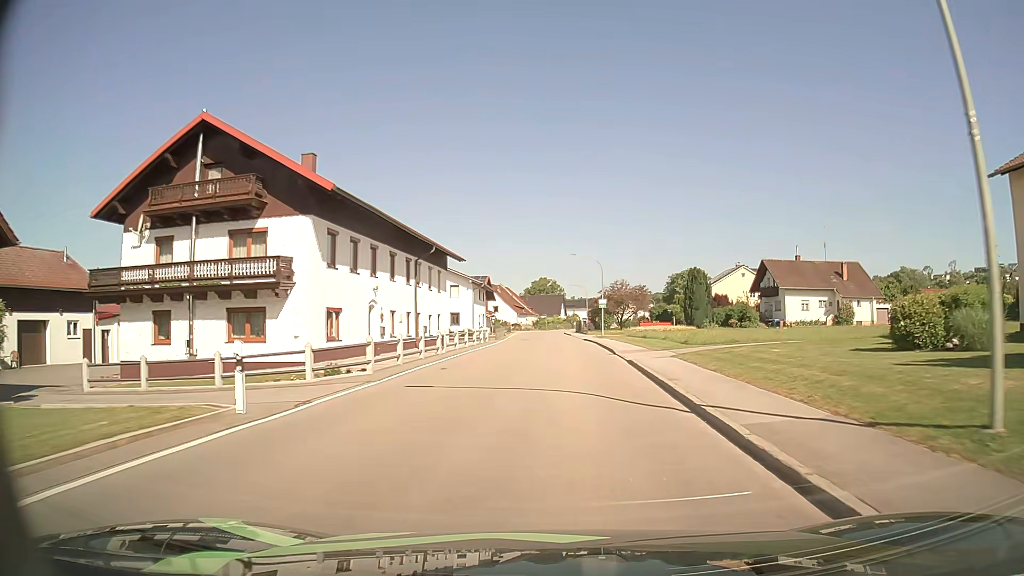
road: secondary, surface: asphalt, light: Day
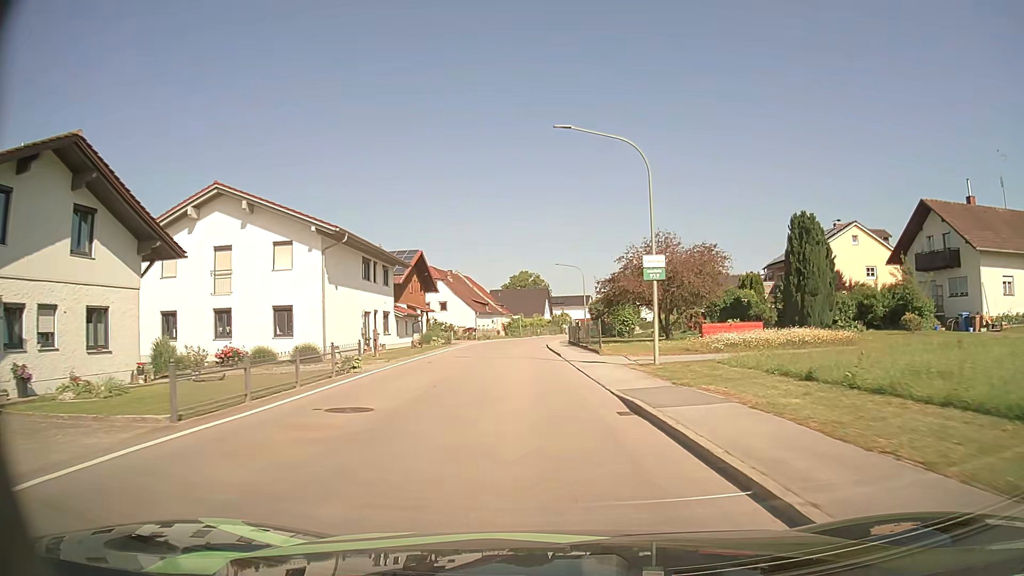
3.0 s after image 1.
(+1.4, +40.7) m; +1°
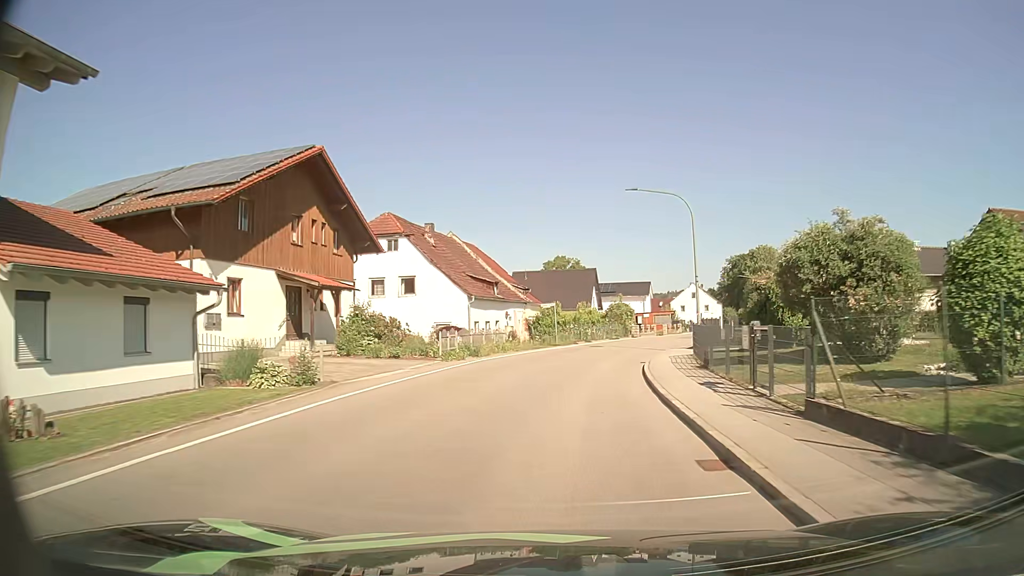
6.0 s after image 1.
(-1.4, +36.1) m; -3°
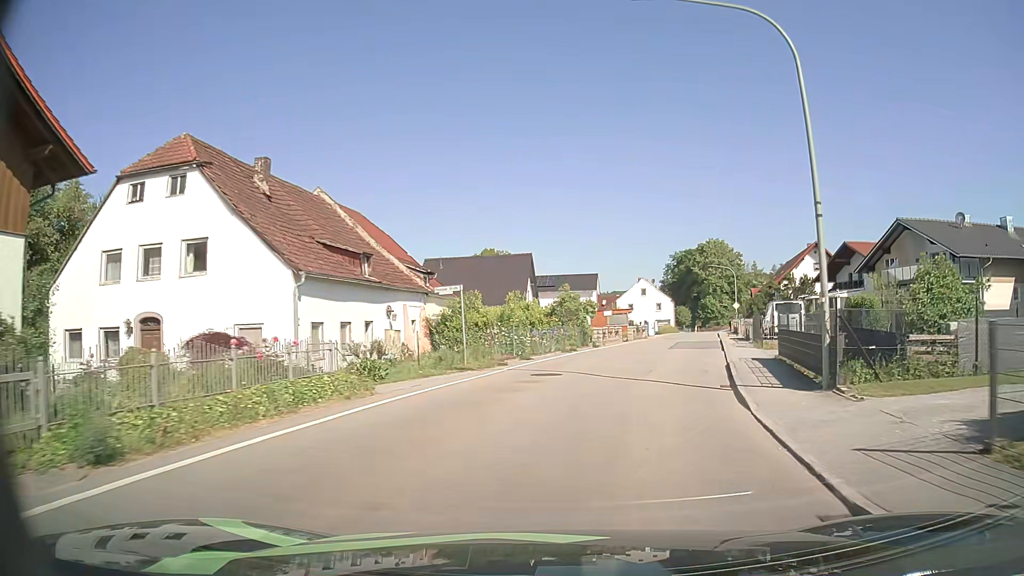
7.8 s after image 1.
(+0.7, +19.2) m; +6°
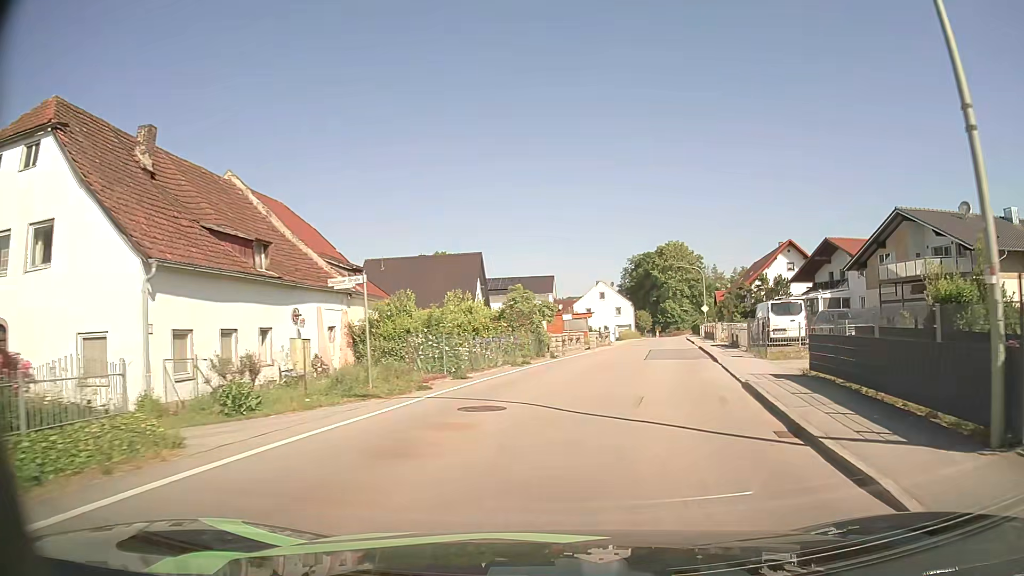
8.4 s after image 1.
(+0.2, +6.0) m; +4°
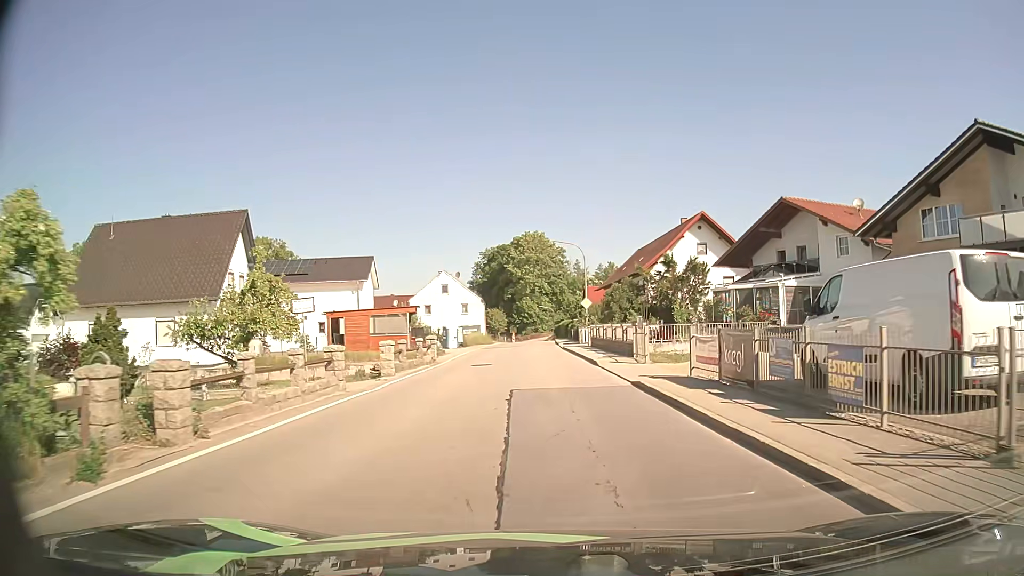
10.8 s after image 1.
(+2.8, +21.7) m; +13°
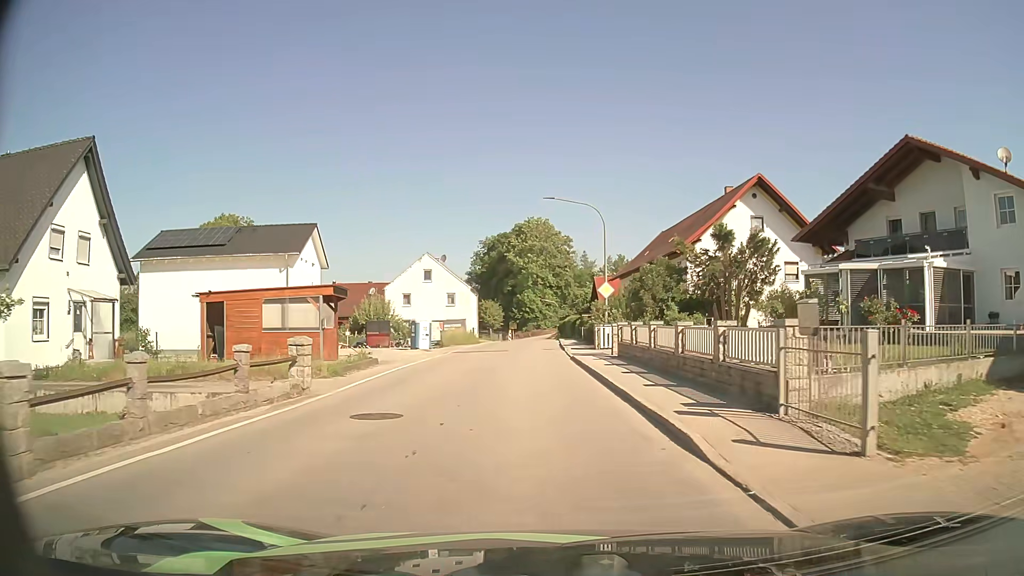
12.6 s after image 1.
(0.0, +15.1) m; -2°
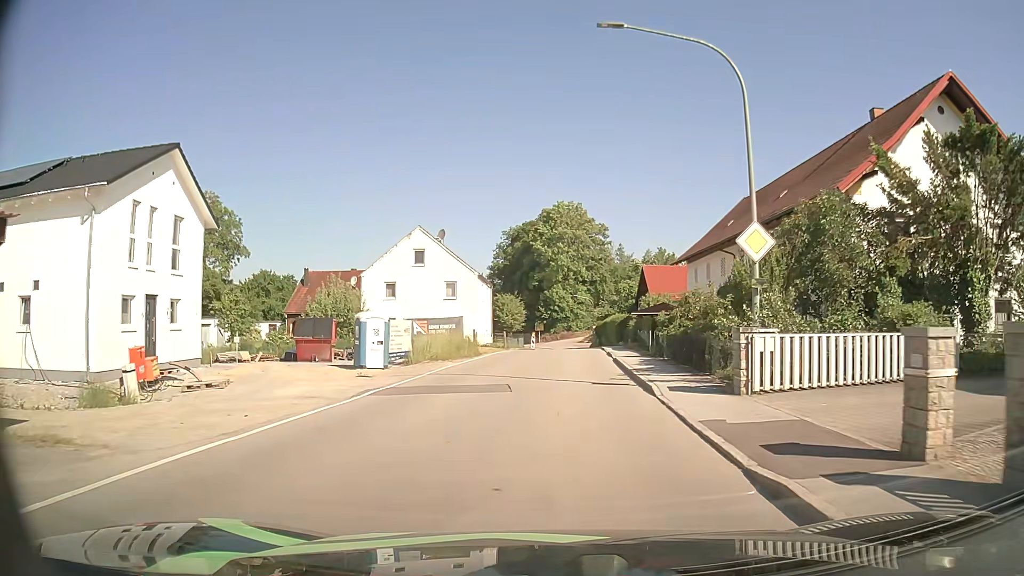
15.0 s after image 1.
(-0.2, +20.2) m; -1°
(0, +10) (0, +20) (+1, +30) (+1, +40) (+2, +50) (+2, +60) (+3, +70) (+3, +80) (+2, +90) (+1, +100) m
